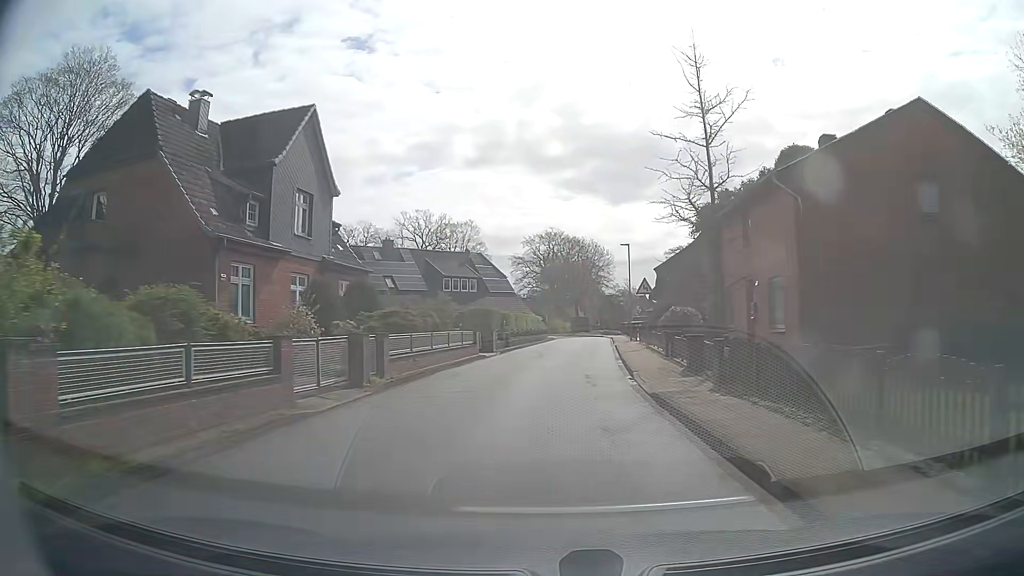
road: unclassified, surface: asphalt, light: Day
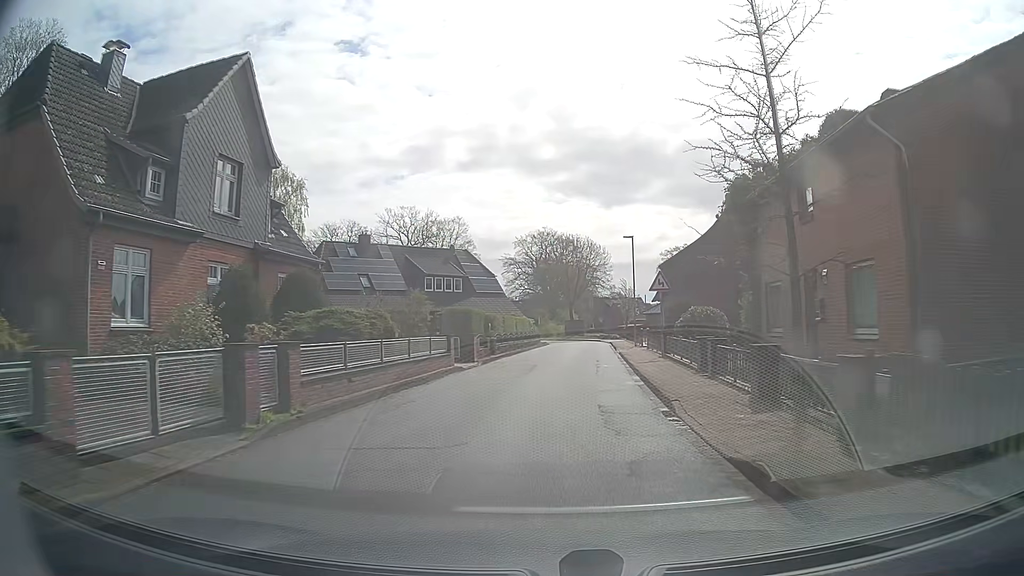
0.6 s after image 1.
(+0.1, +5.8) m; +2°
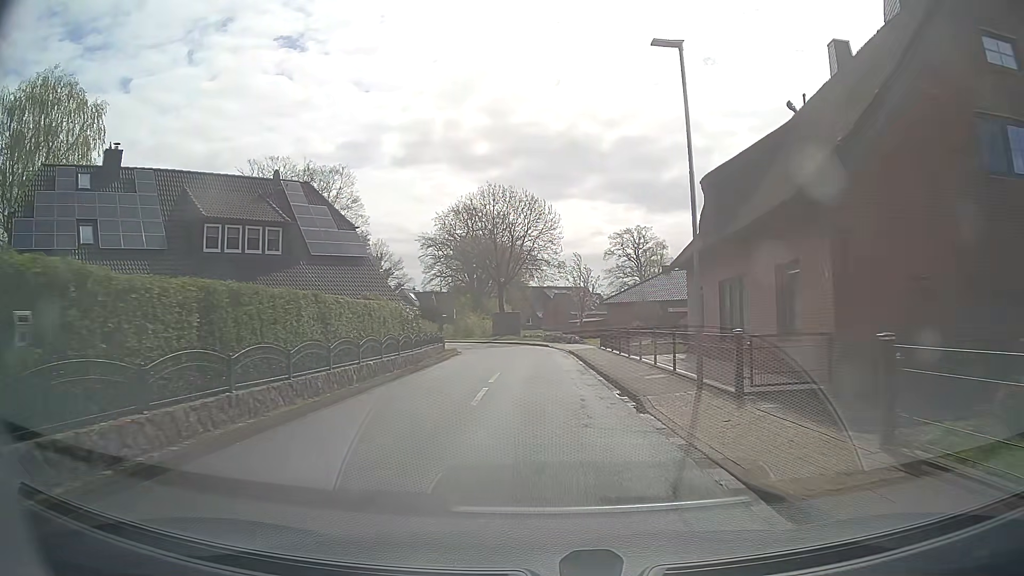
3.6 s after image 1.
(+1.4, +28.6) m; +5°
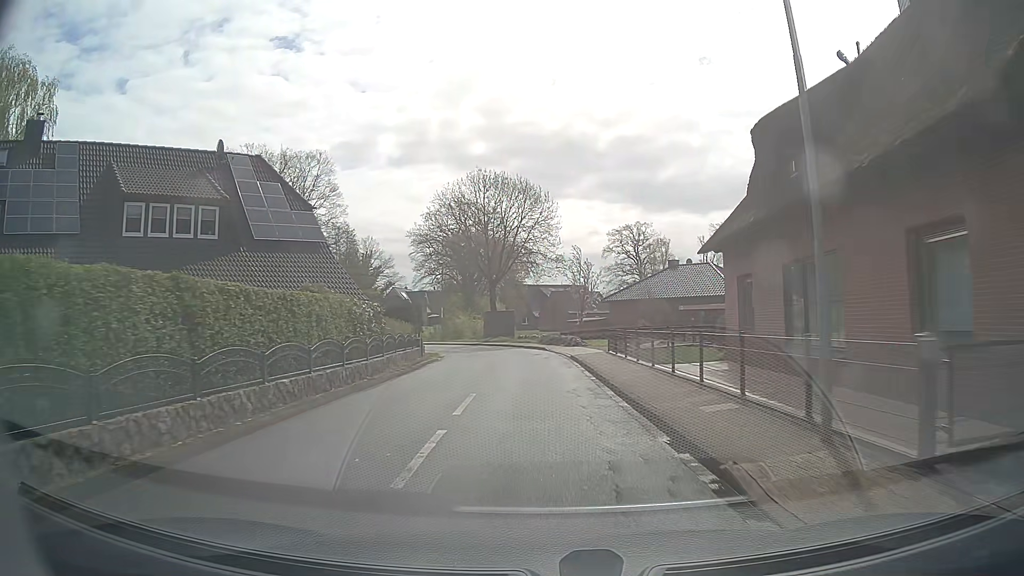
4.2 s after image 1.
(0.0, +5.8) m; +1°
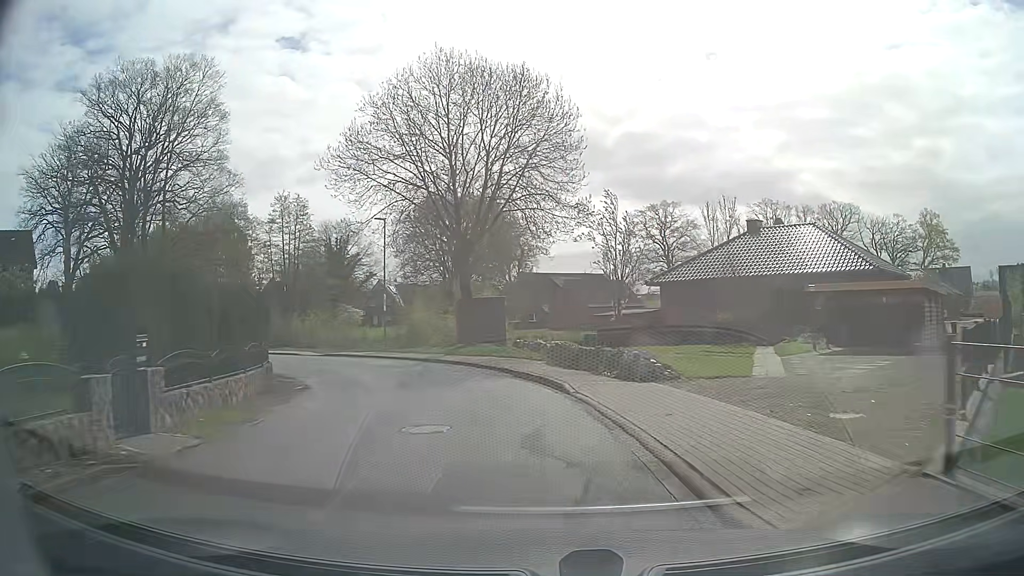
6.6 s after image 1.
(-0.1, +23.5) m; 0°
(-1, +10) (-3, +20) (-8, +28) (-14, +36) (-22, +42) (-30, +48) (-38, +54) (-46, +60) (-53, +67) (-58, +76) m
